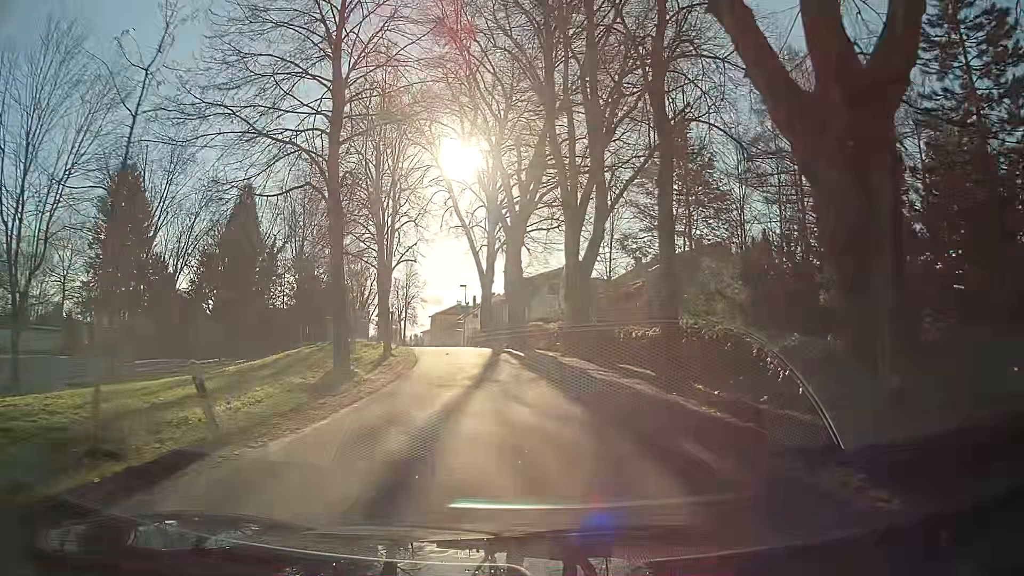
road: secondary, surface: asphalt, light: Day
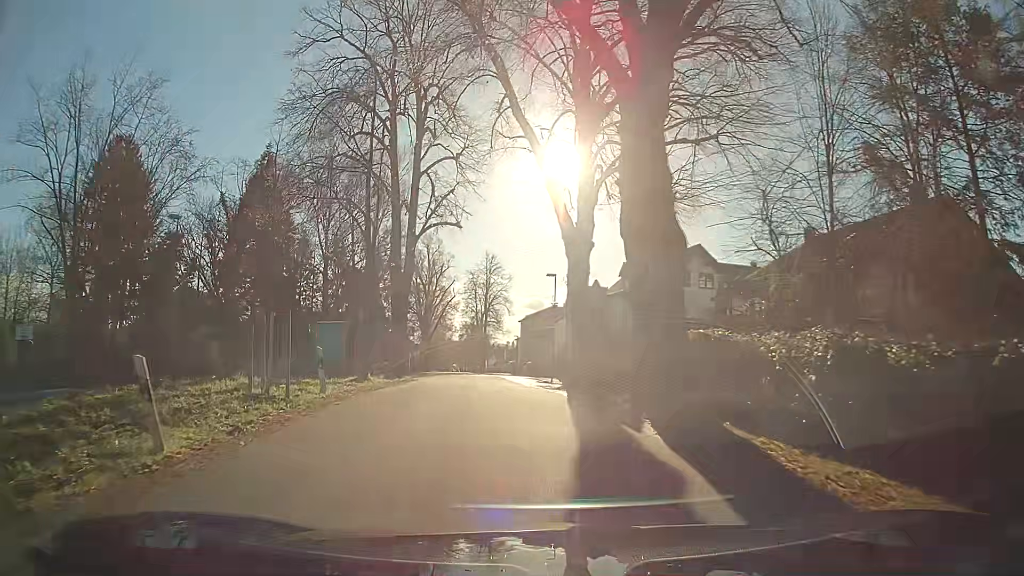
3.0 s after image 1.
(-1.4, +24.2) m; -10°
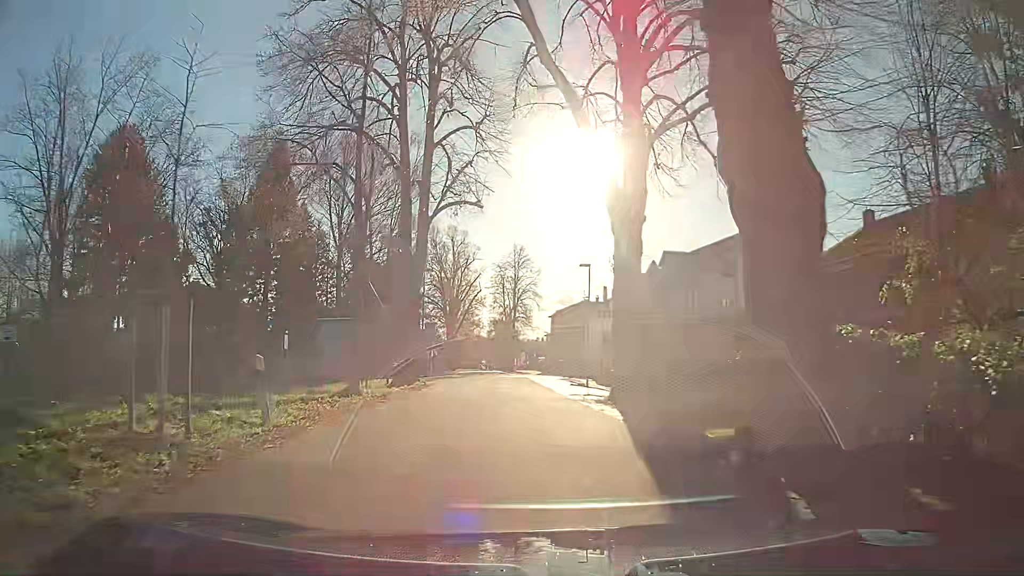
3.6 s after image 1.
(-0.1, +4.8) m; -3°
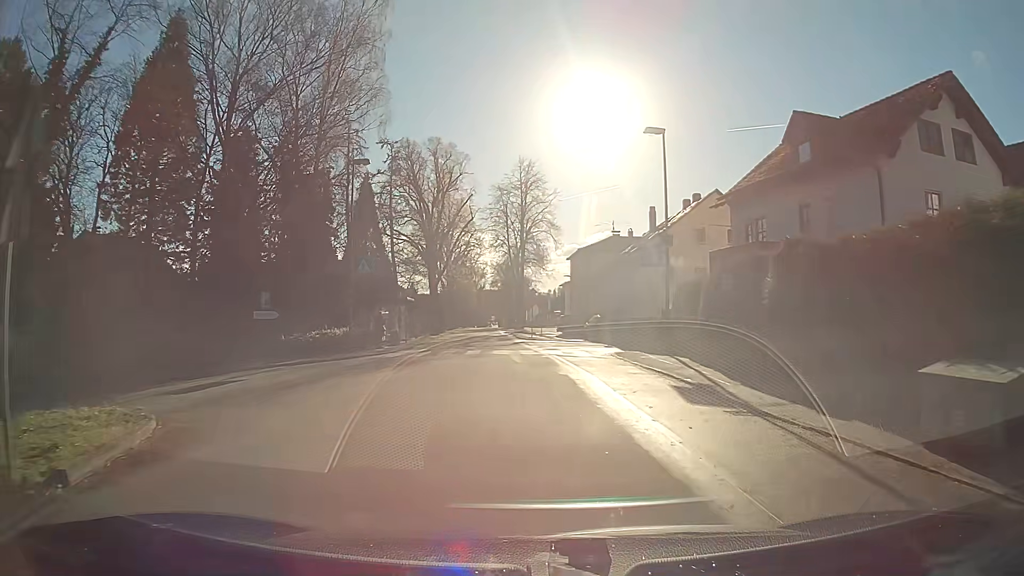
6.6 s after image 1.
(+0.1, +24.0) m; +1°
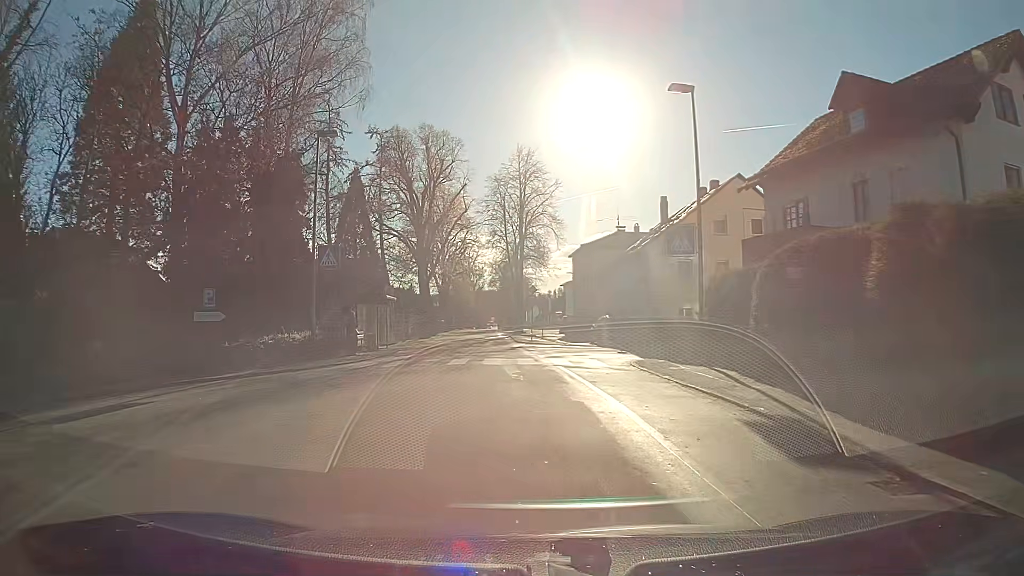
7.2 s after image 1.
(0.0, +4.8) m; -1°
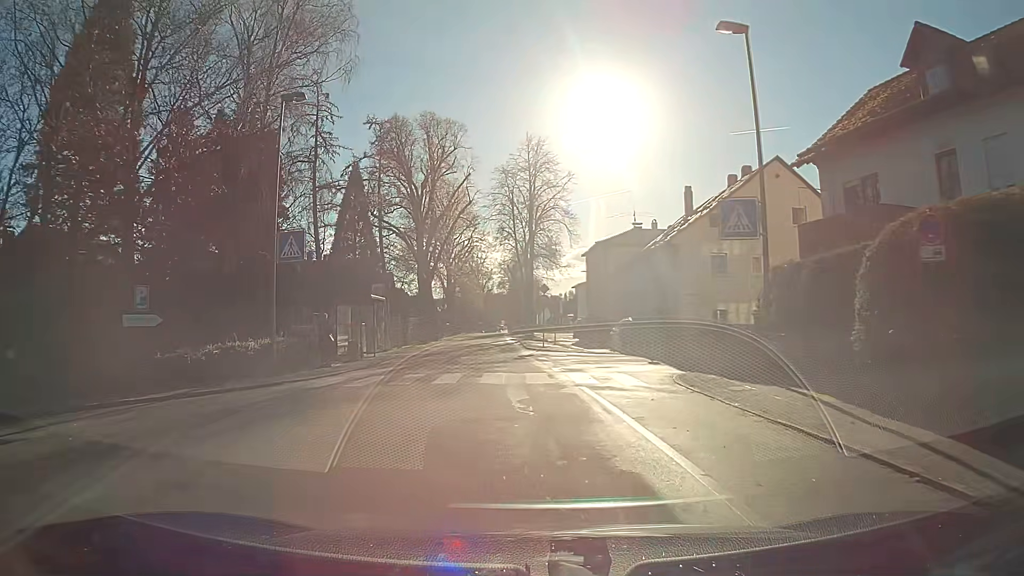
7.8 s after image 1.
(-0.1, +4.7) m; -2°
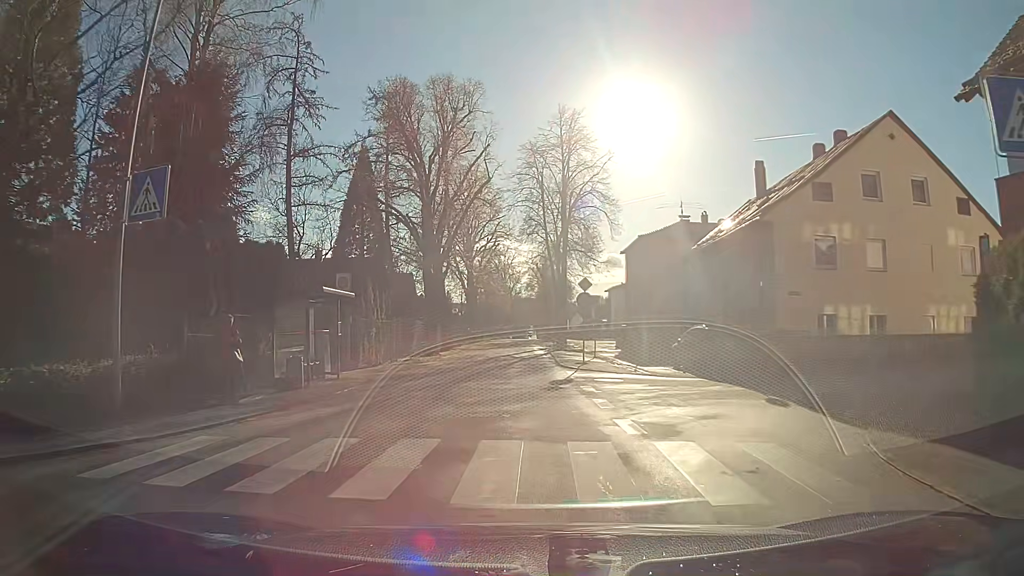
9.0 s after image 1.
(-0.2, +9.0) m; -2°
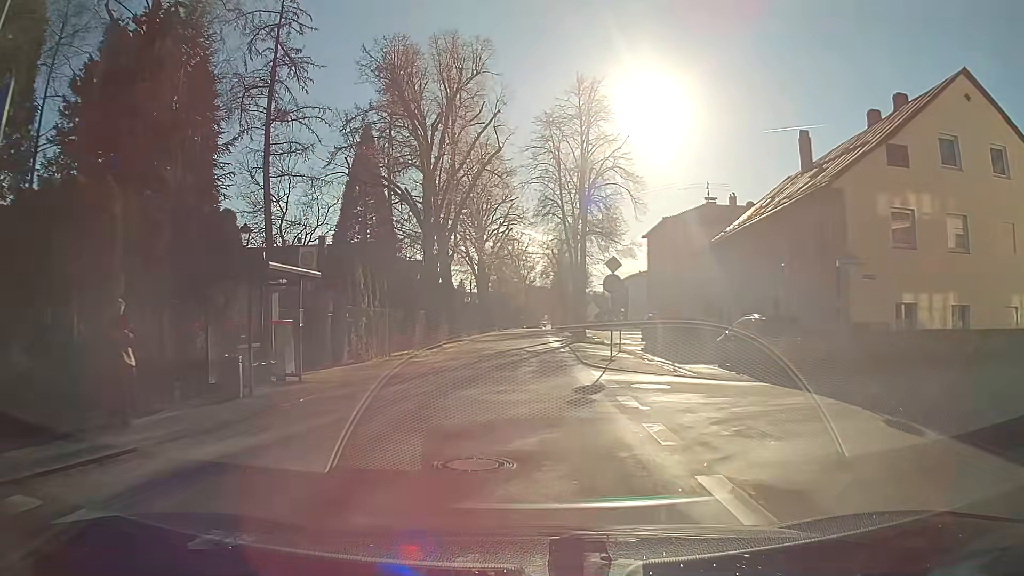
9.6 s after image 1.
(0.0, +4.3) m; -1°
